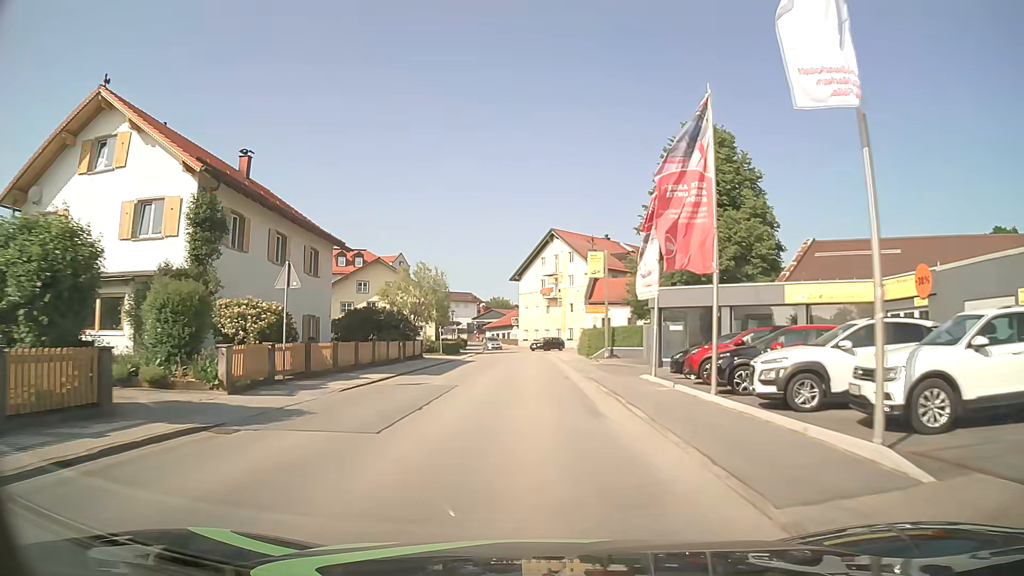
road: tertiary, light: Day
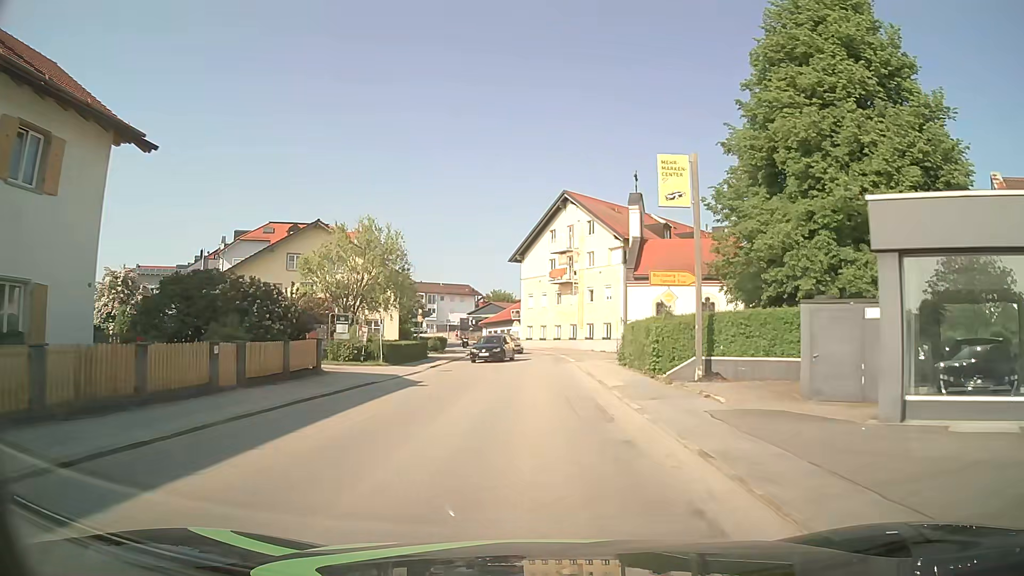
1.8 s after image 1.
(-0.1, +21.2) m; 0°
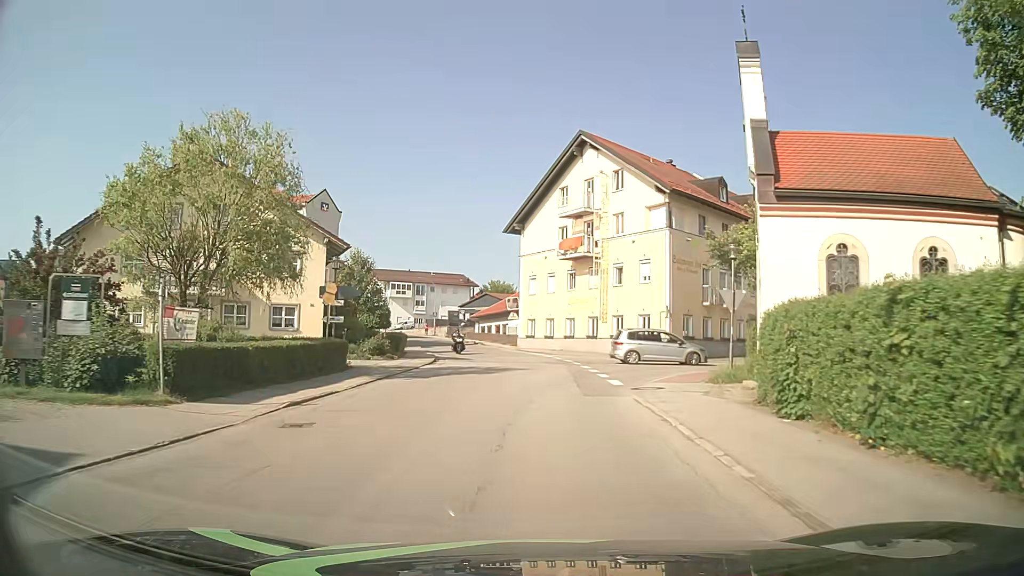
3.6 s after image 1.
(-0.1, +18.2) m; 0°
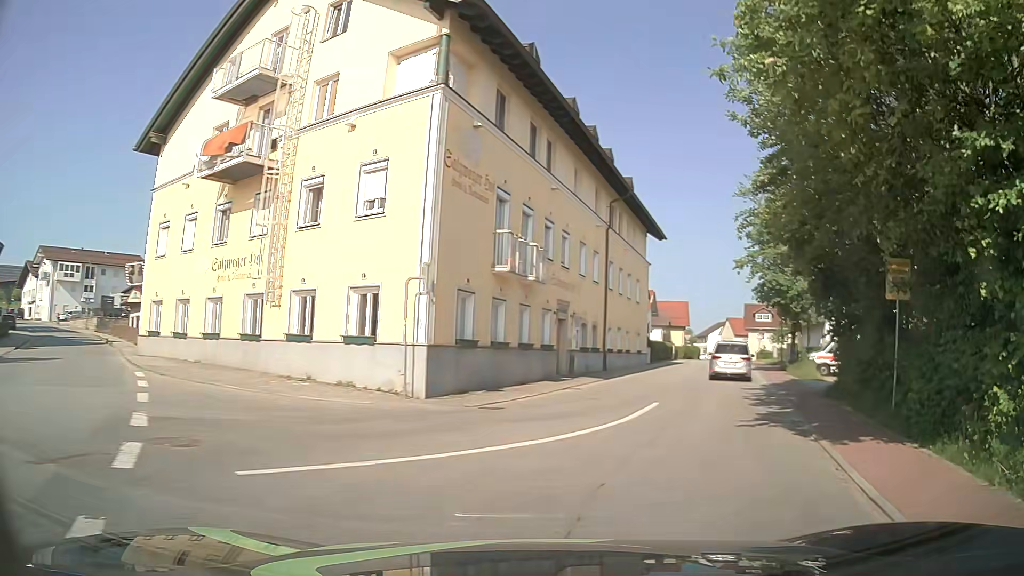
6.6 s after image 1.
(+2.0, +22.6) m; +25°
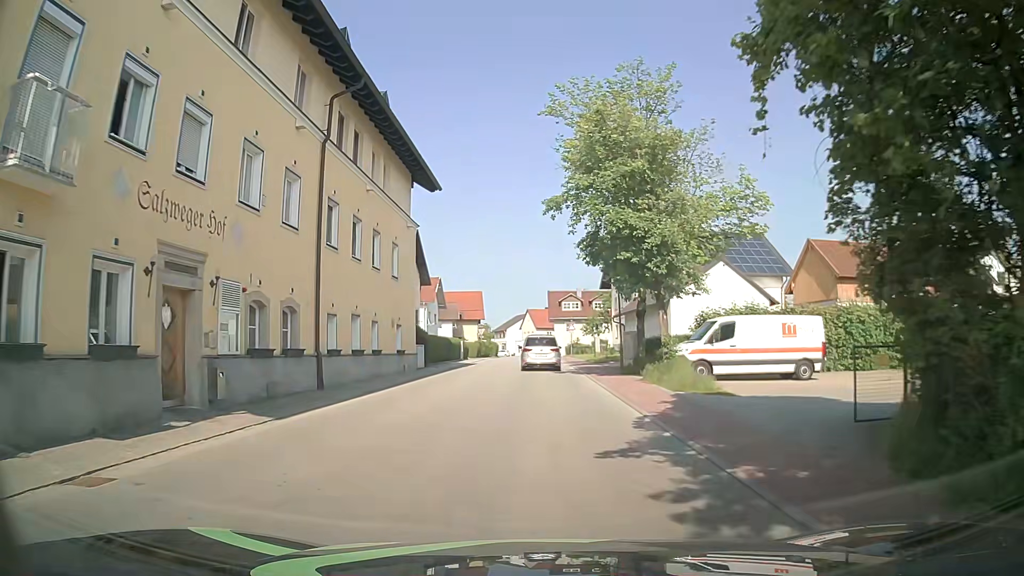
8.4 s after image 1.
(+3.5, +14.6) m; +18°
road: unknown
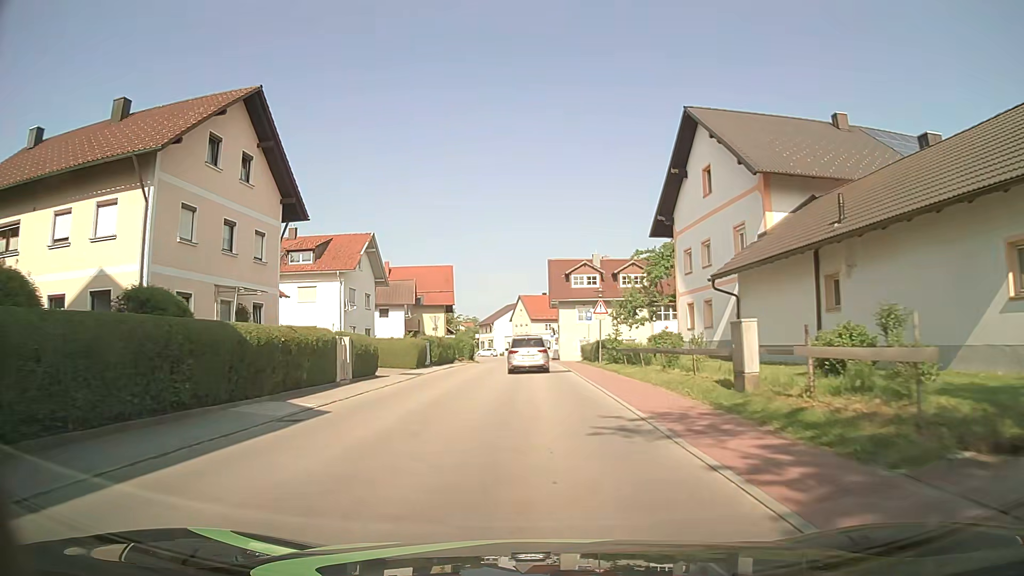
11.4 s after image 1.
(+0.3, +33.2) m; +1°
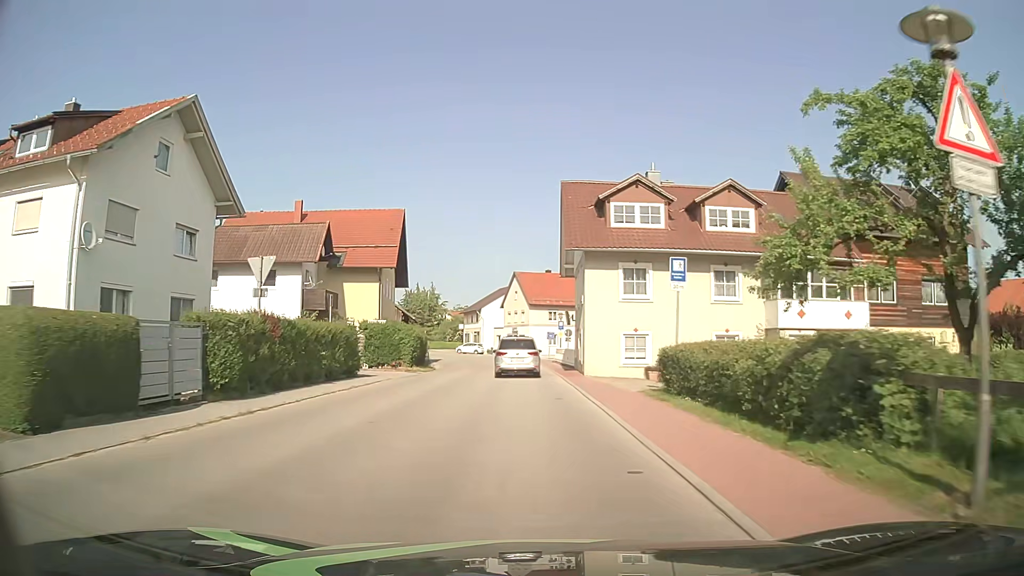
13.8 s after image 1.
(0.0, +29.2) m; 0°
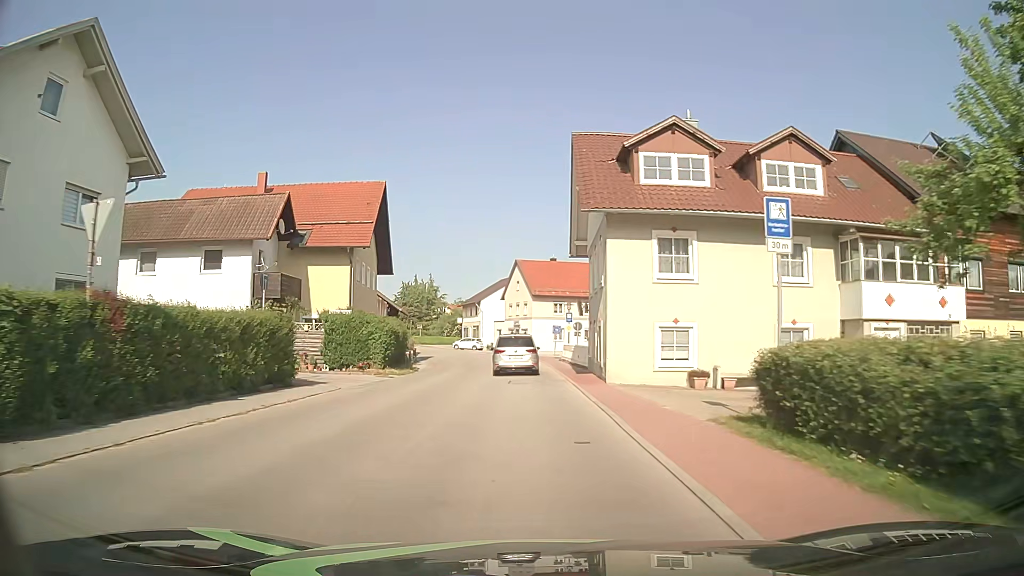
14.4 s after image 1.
(0.0, +7.2) m; 0°
